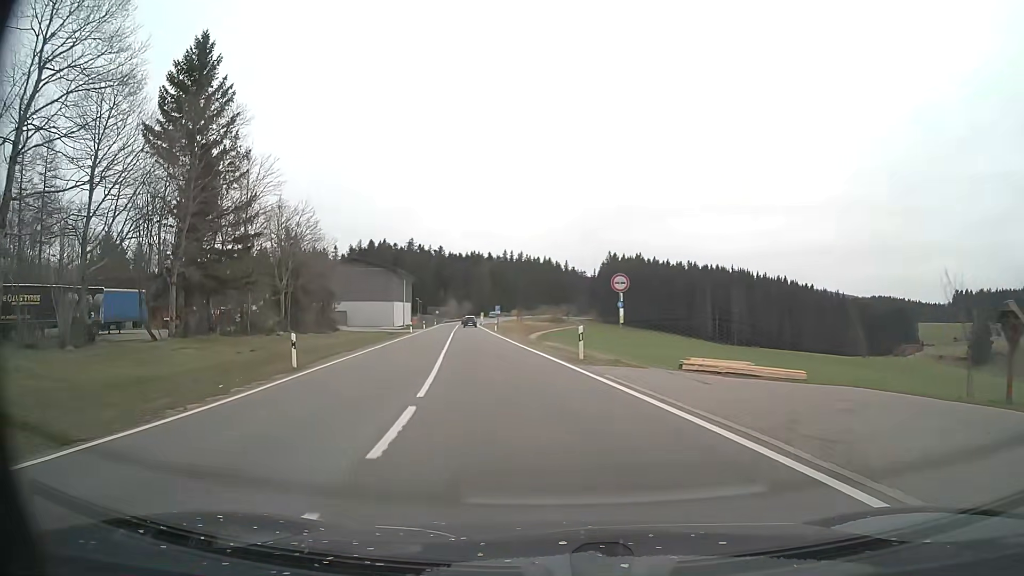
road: primary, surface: asphalt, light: Day
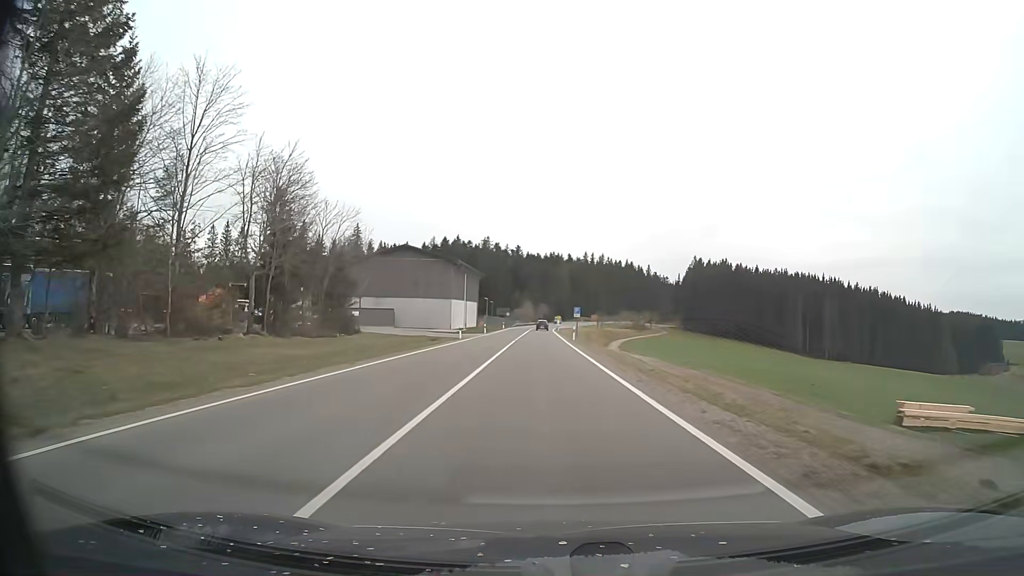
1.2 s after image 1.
(-1.5, +18.2) m; -7°
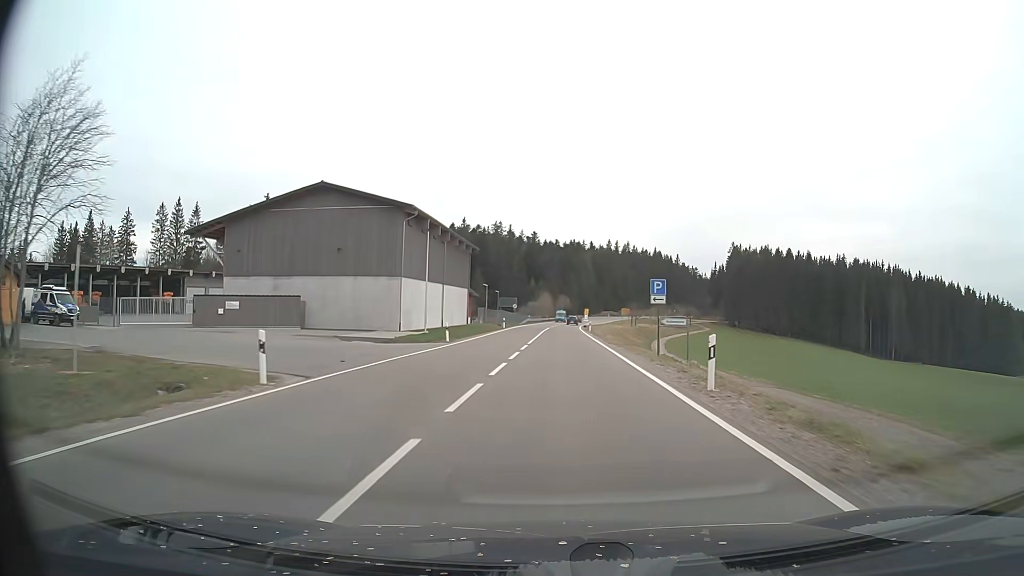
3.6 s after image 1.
(-1.1, +40.3) m; -2°
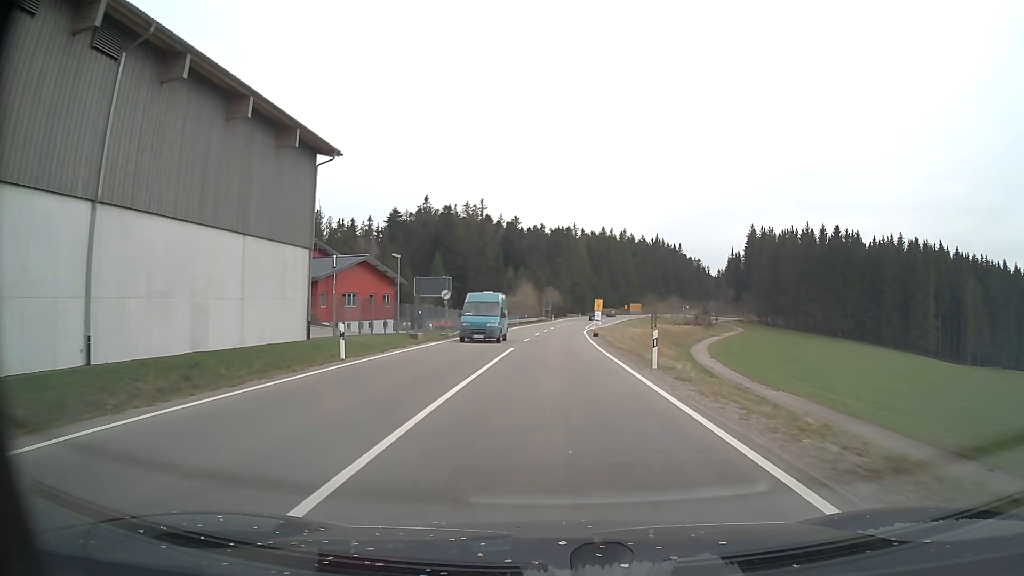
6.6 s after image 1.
(+0.7, +51.8) m; +1°
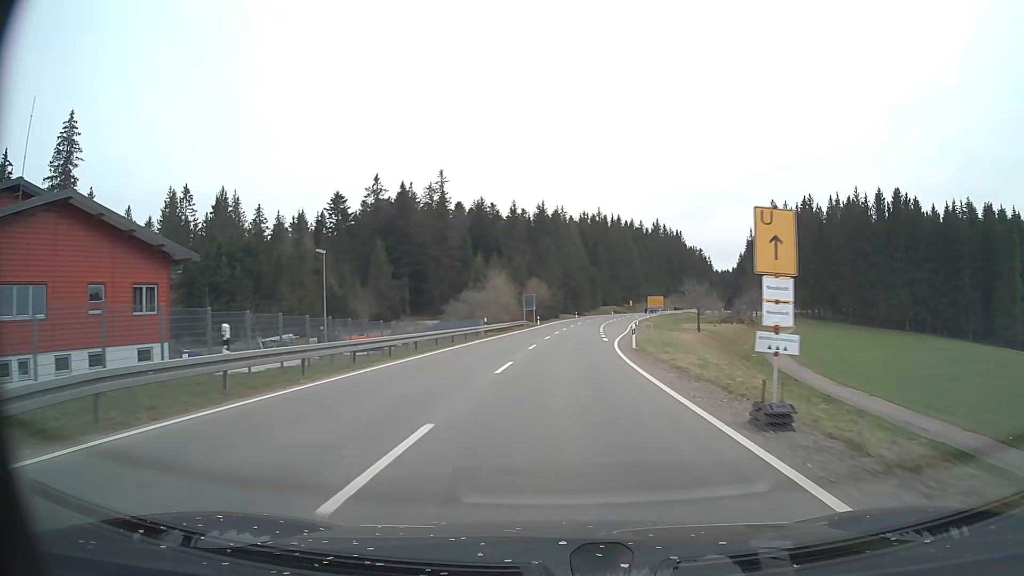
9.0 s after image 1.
(+0.2, +43.2) m; +1°
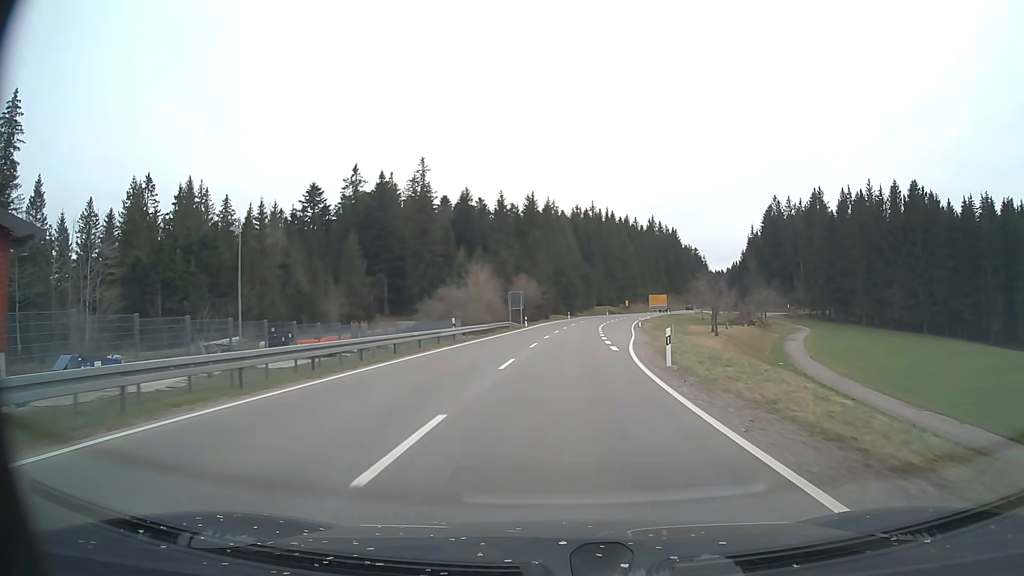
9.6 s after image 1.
(0.0, +11.4) m; +1°
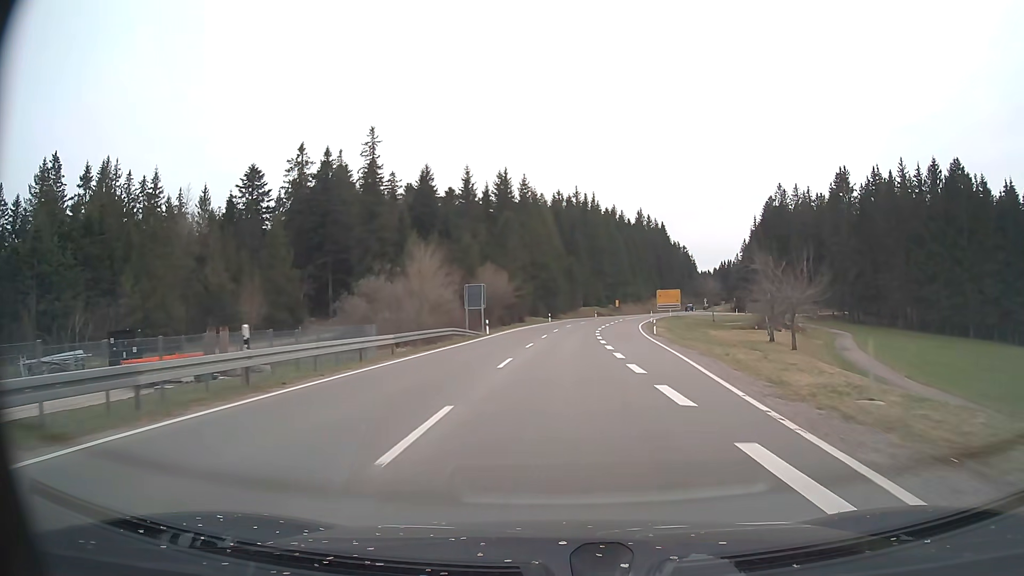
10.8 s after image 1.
(+0.4, +23.6) m; +2°
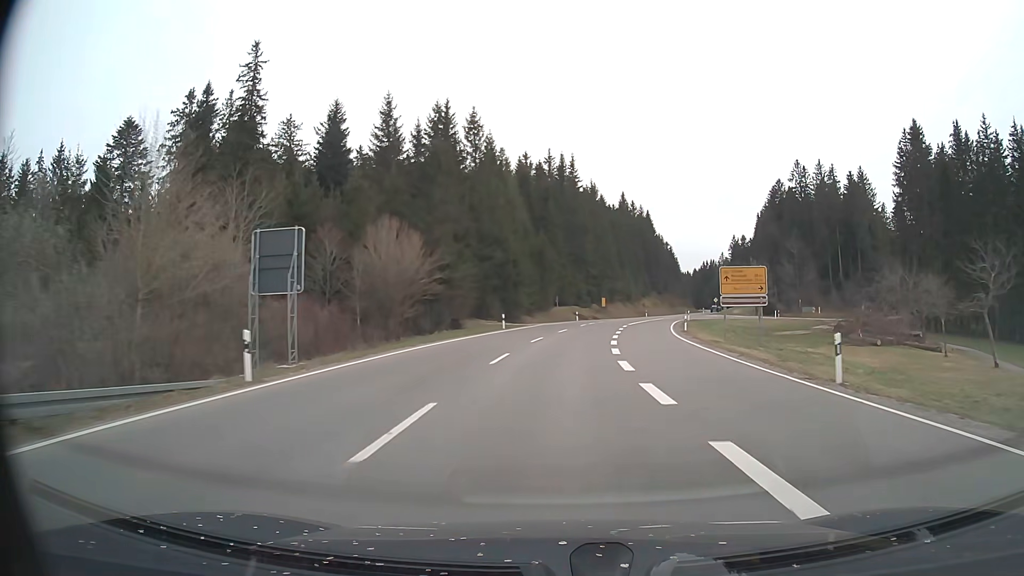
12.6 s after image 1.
(+0.7, +36.6) m; +3°
(0, +10) (0, +20) (+1, +30) (+2, +40) (+3, +50) (+5, +60) (+7, +69) (+10, +79) (+13, +89) (+16, +98) m
